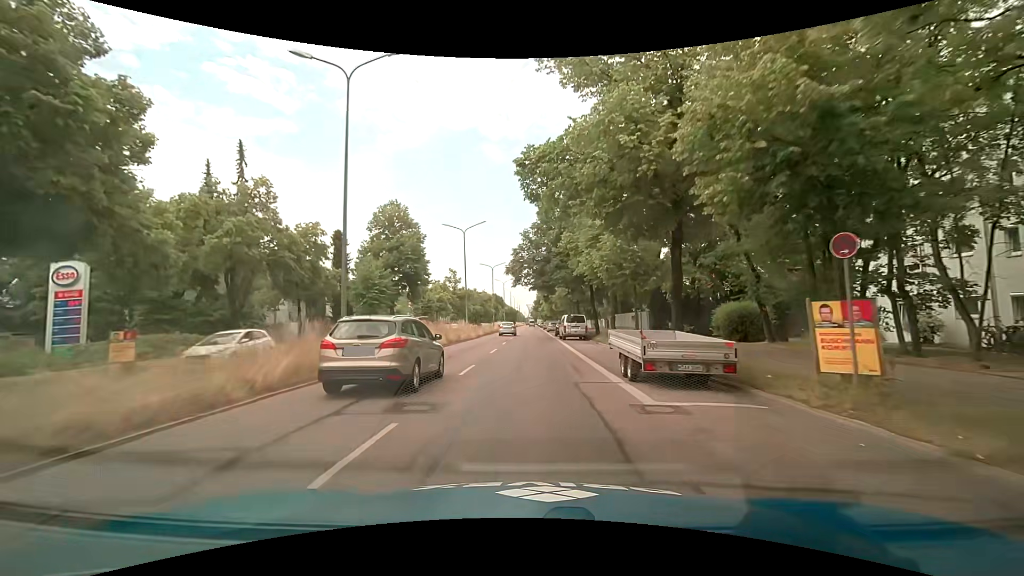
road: primary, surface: asphalt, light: Day
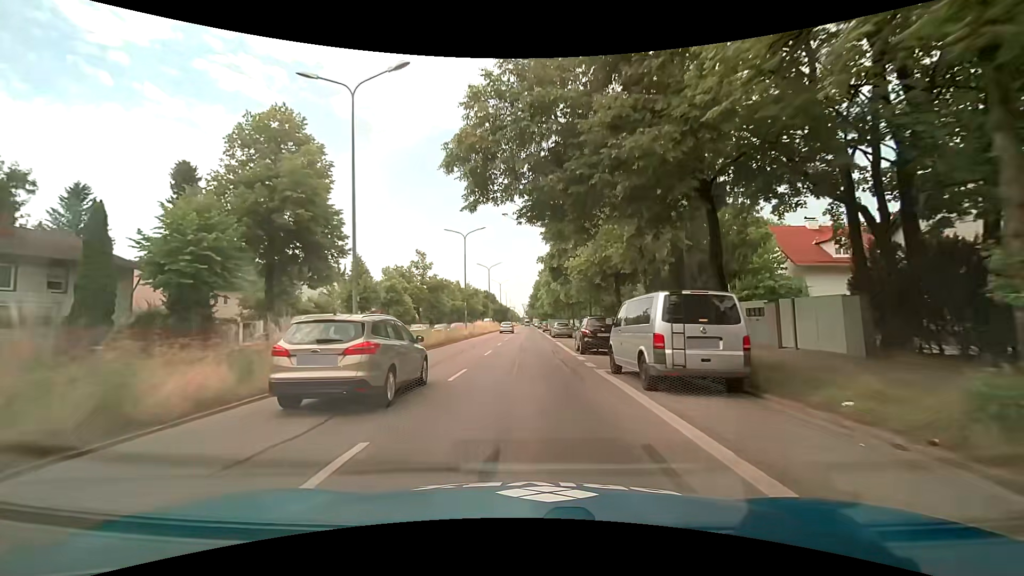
(+0.4, +28.5) m; +1°
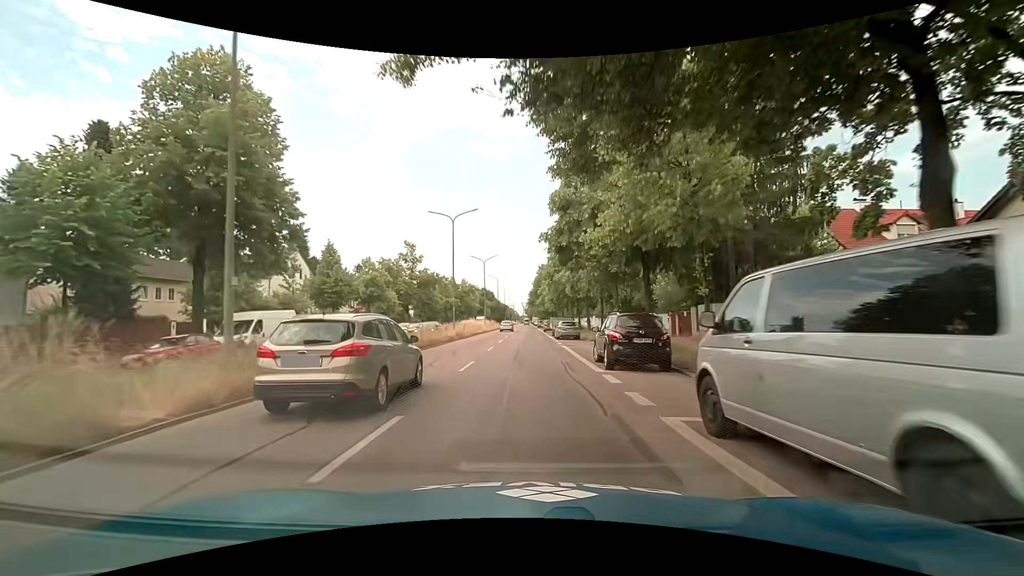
(0.0, +7.3) m; 0°
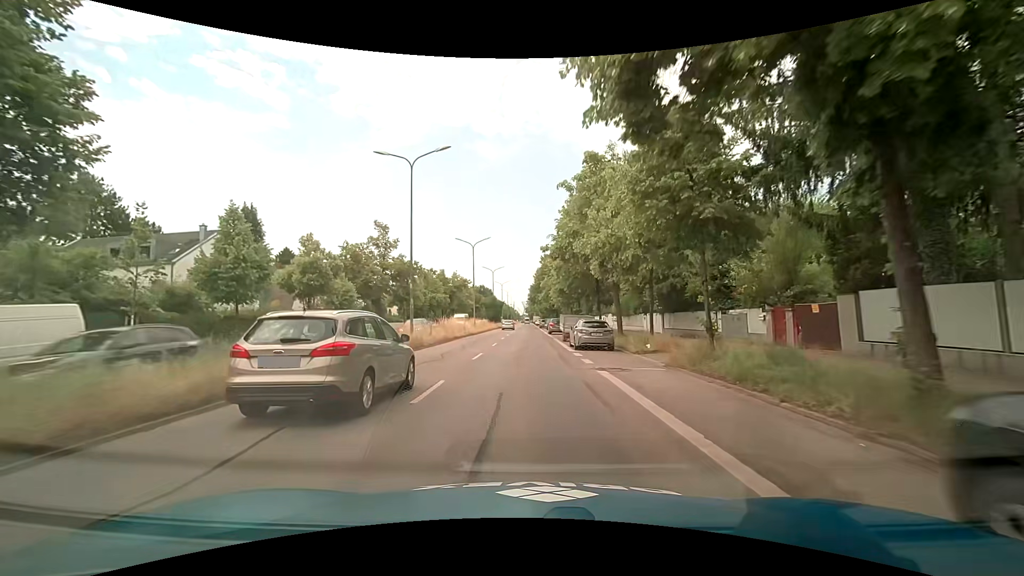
(-0.1, +14.8) m; -1°
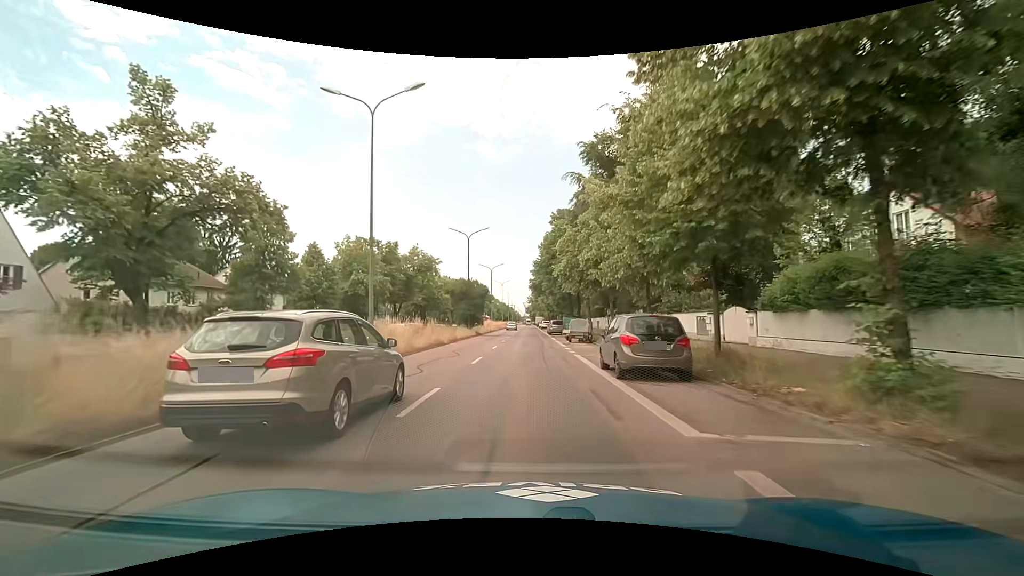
(+0.2, +37.5) m; 0°
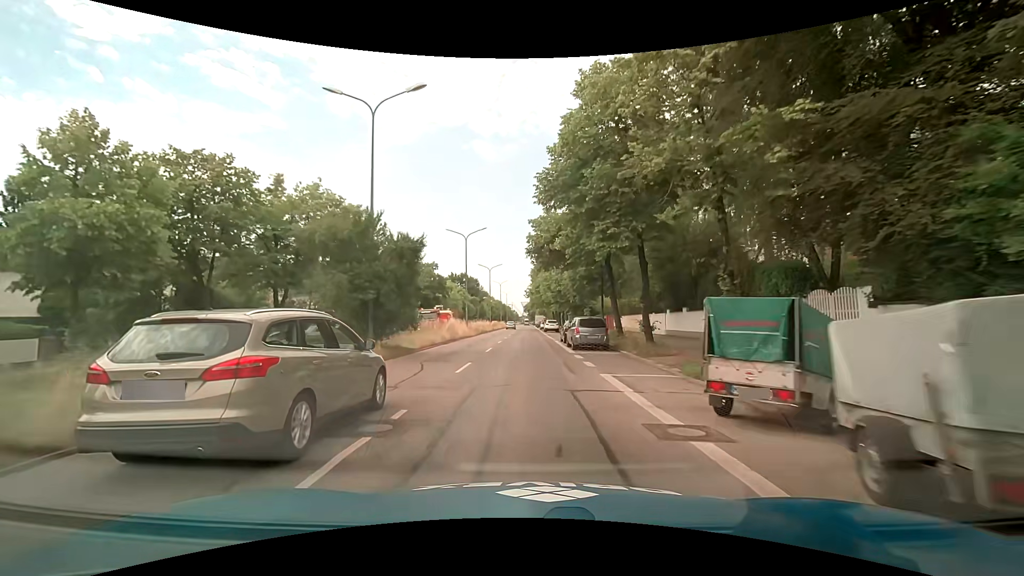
(0.0, +30.4) m; 0°
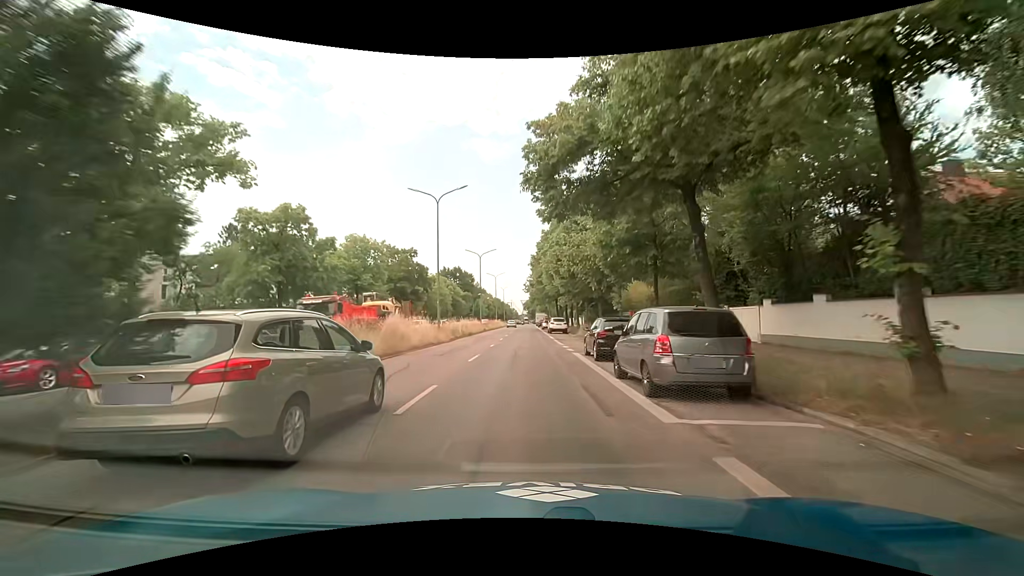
(+0.1, +15.2) m; +1°
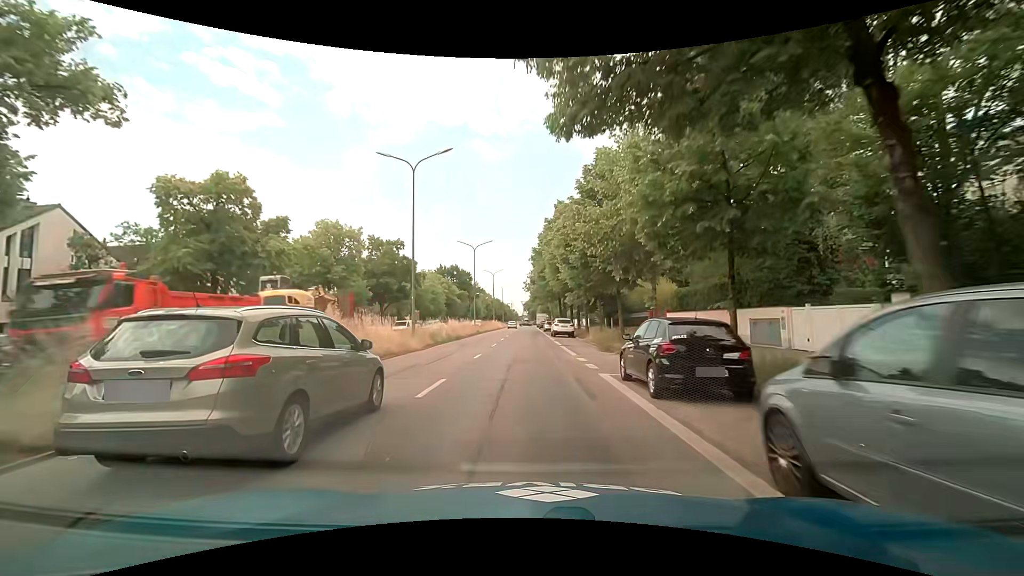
(-0.1, +7.6) m; 0°
(0, +10) (0, +20) (0, +30) (0, +40) (-1, +50) (-1, +60) (-1, +70) (-1, +80) (-1, +90) (-1, +100) m
